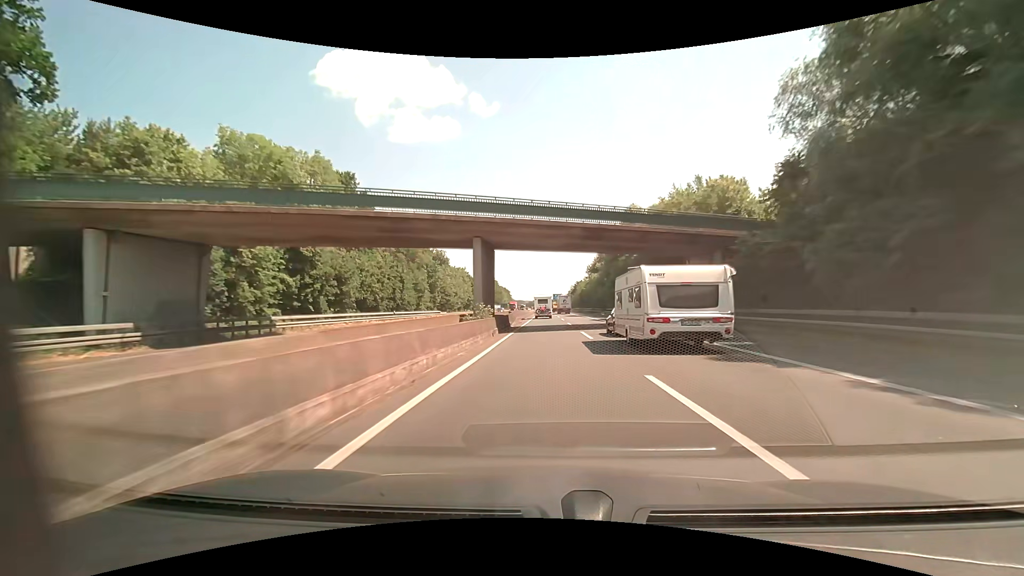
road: motorway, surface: asphalt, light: Day
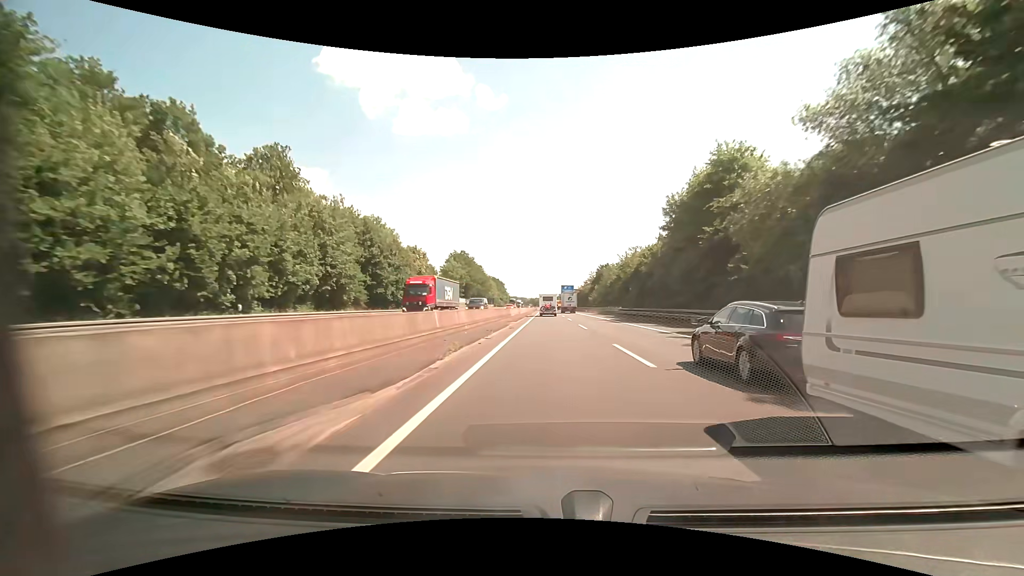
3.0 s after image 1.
(-0.3, +82.2) m; -1°
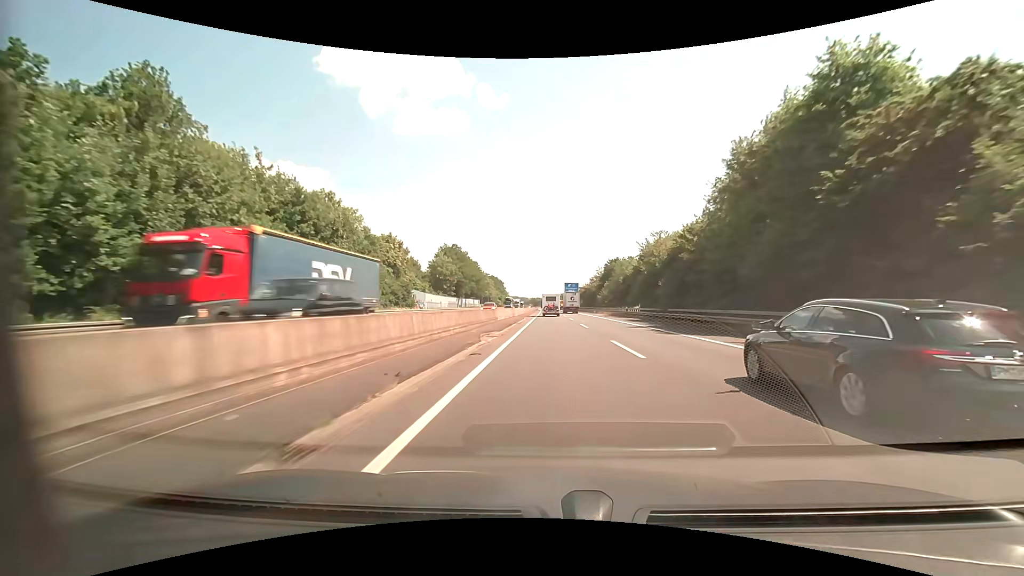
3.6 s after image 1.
(0.0, +16.5) m; 0°
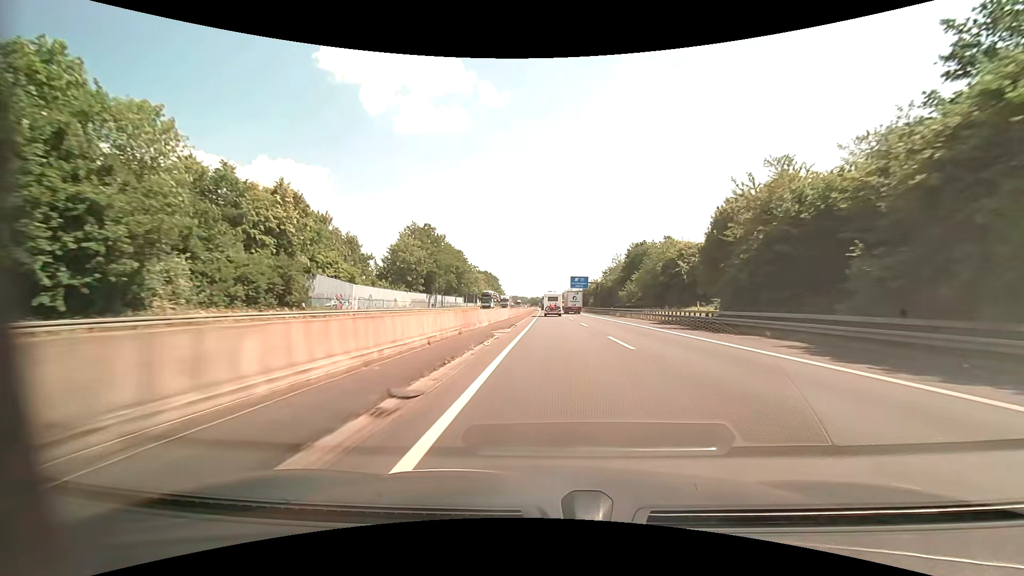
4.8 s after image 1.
(-0.3, +32.9) m; -1°
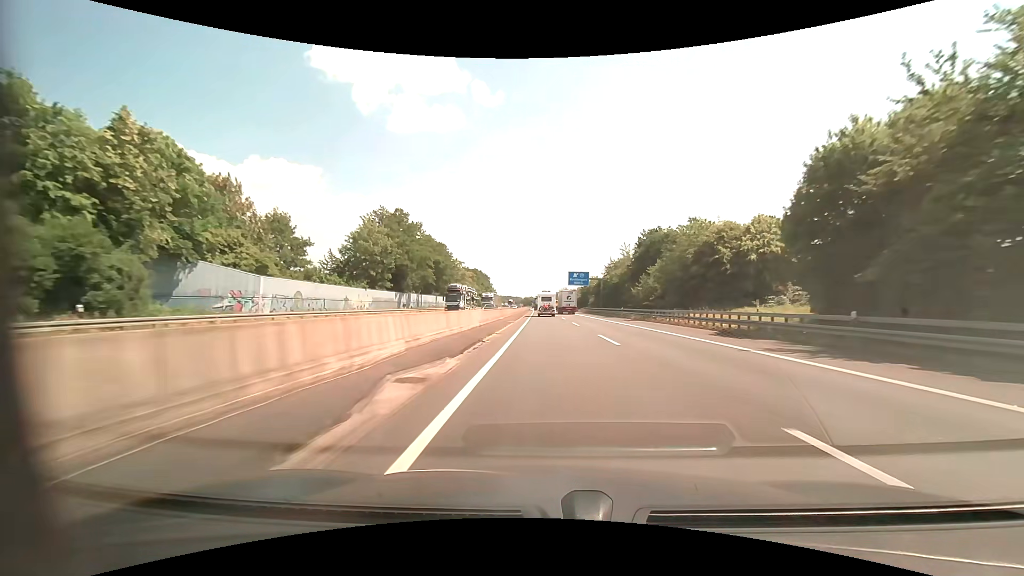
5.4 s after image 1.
(+0.1, +16.4) m; +1°
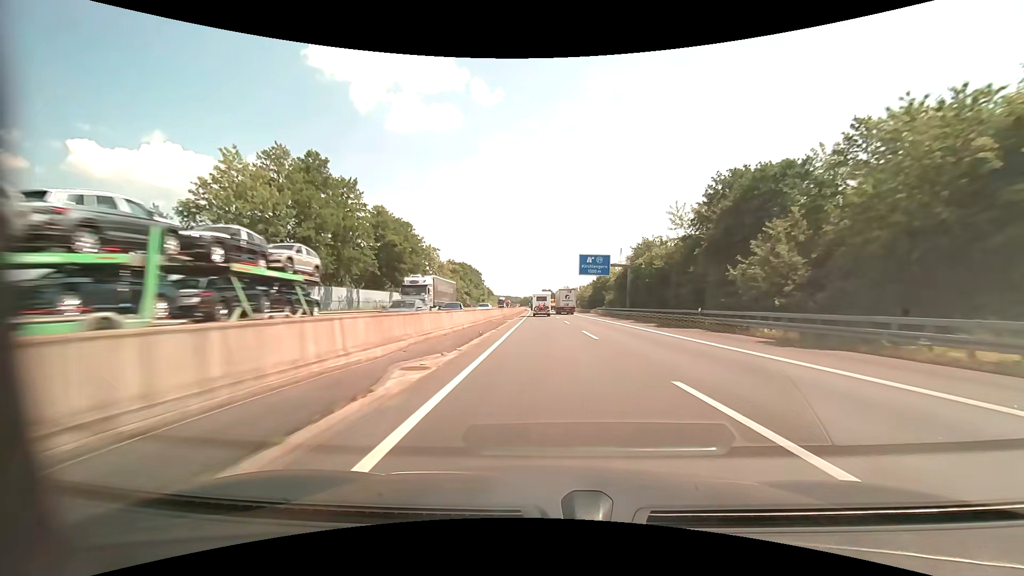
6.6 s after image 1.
(+0.1, +32.9) m; 0°
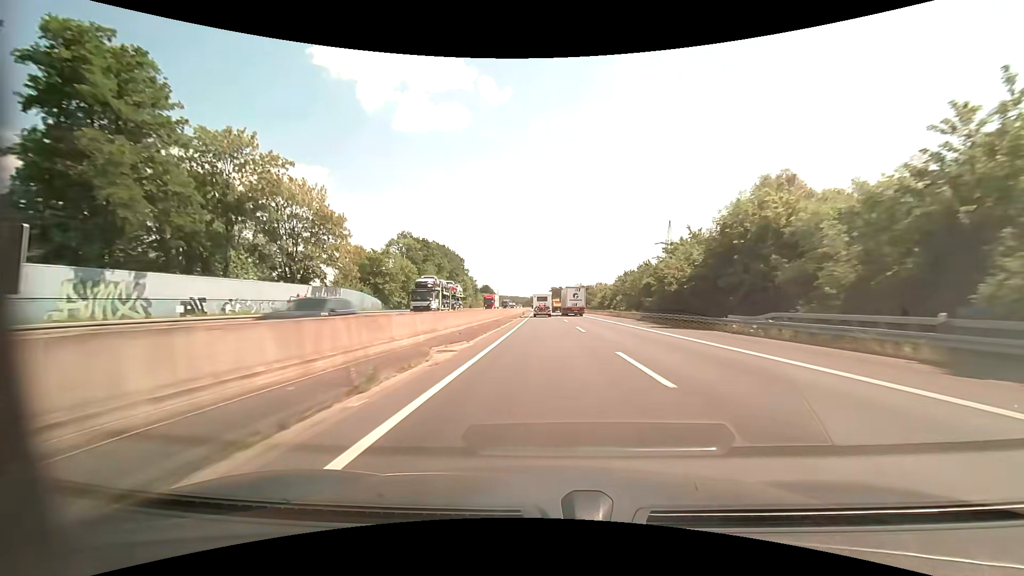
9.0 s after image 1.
(-0.4, +66.4) m; -1°
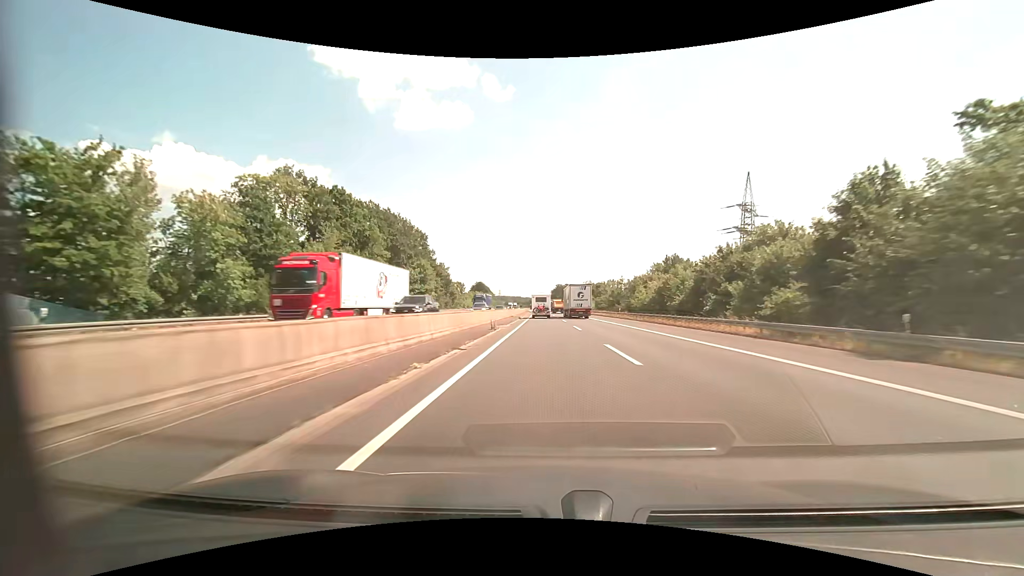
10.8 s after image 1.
(-0.3, +50.9) m; 0°
(0, +10) (0, +20) (0, +30) (0, +40) (0, +50) (0, +60) (-1, +70) (-1, +80) (-1, +90) (-1, +100) m
